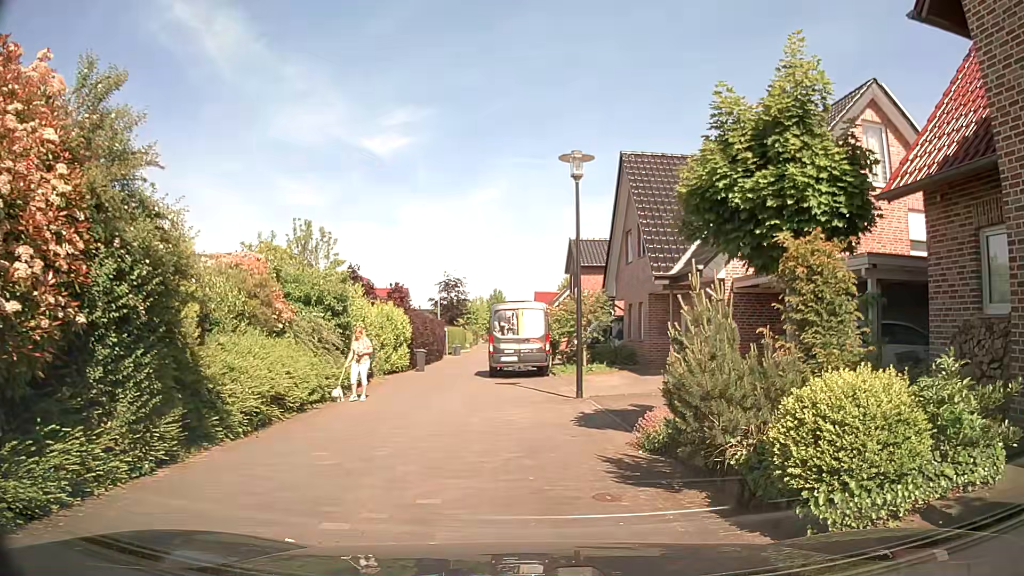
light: Day
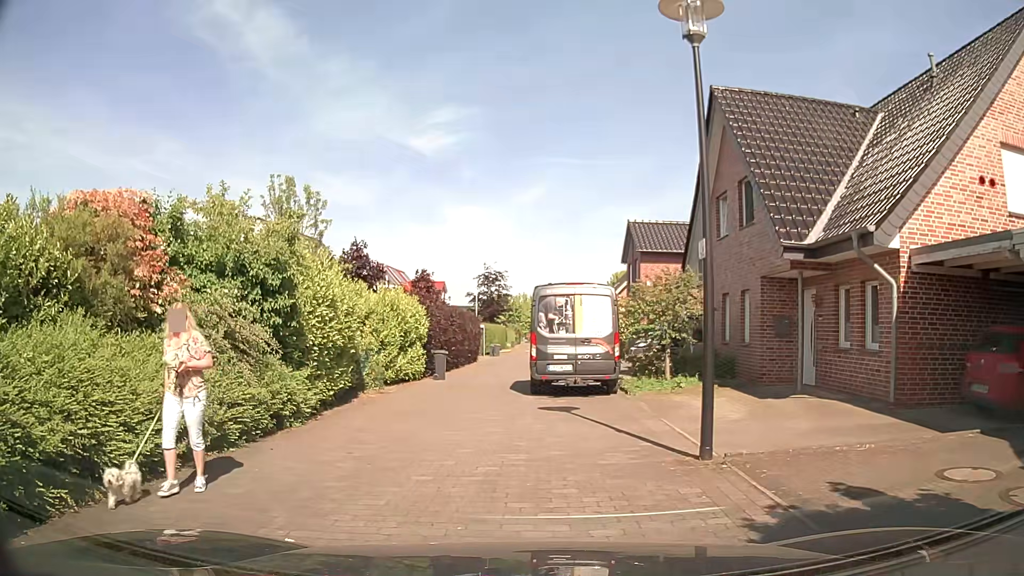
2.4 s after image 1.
(-0.1, +7.1) m; -3°
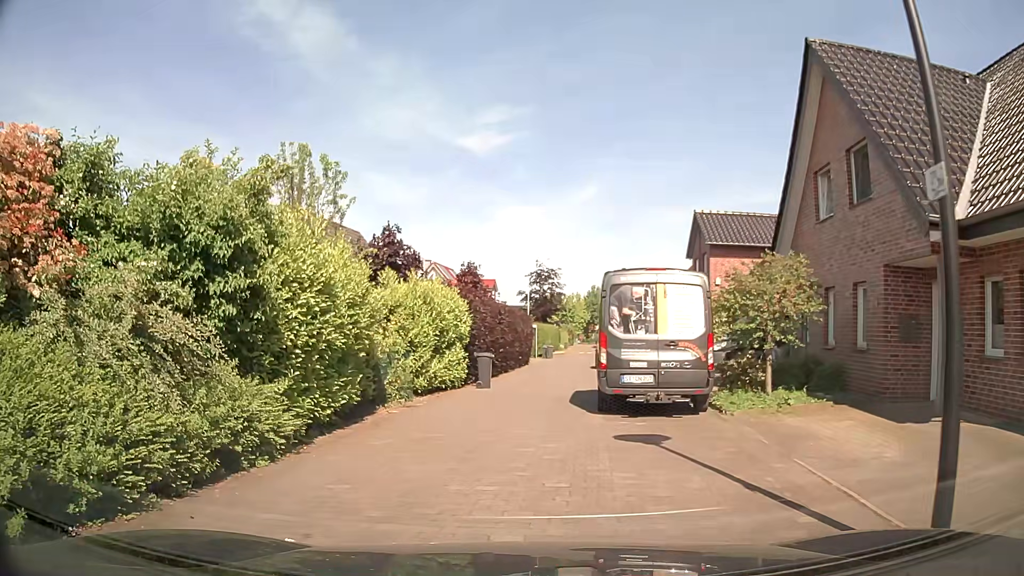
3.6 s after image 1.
(-0.1, +3.5) m; -5°
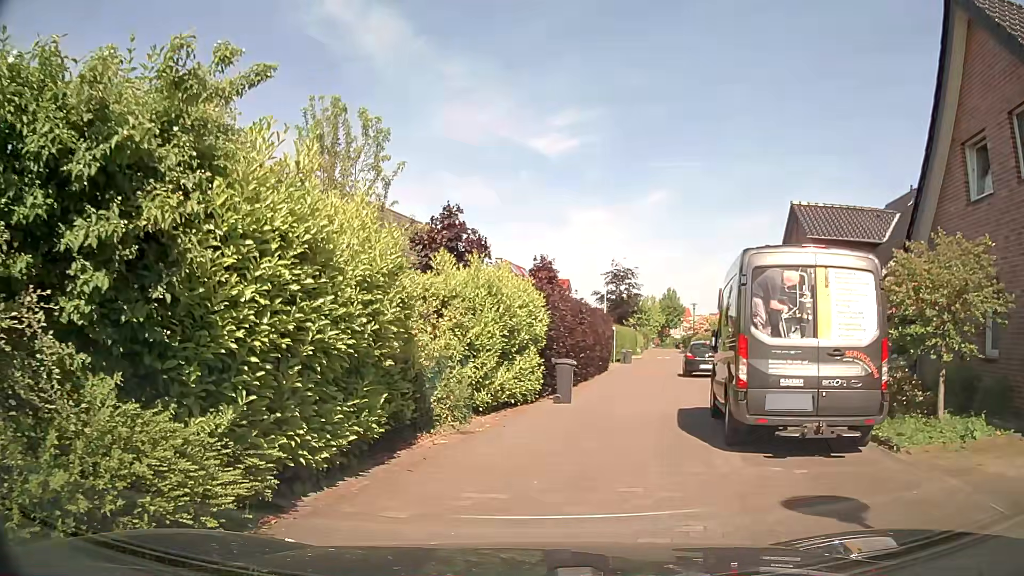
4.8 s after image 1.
(-0.2, +3.6) m; -6°
(+1, +10) (+3, +20) (+4, +30) (+7, +39) (+9, +49) (+11, +59) (+13, +69) (+15, +78) (+24, +83) (+33, +81) m
